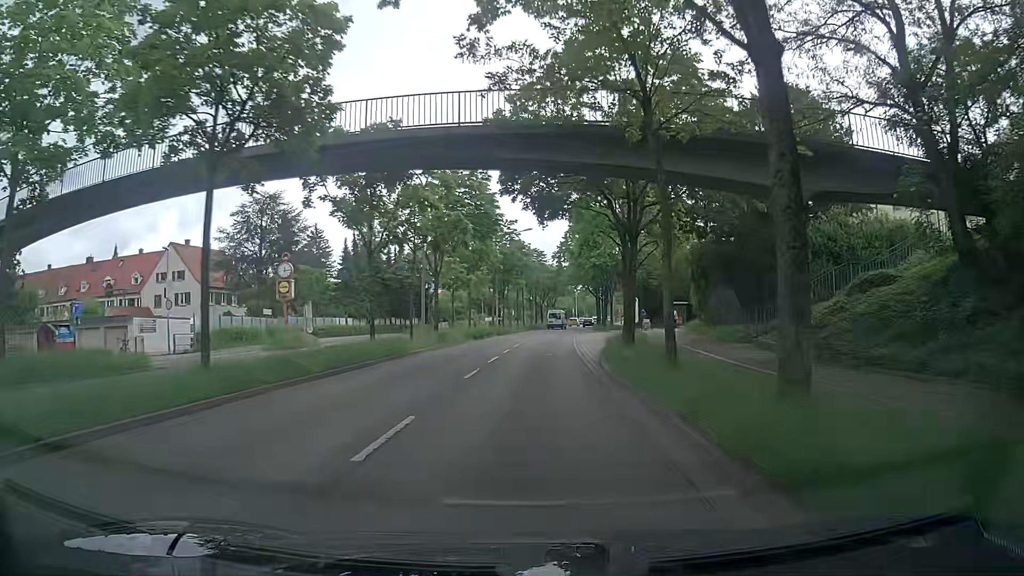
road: primary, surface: asphalt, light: Day
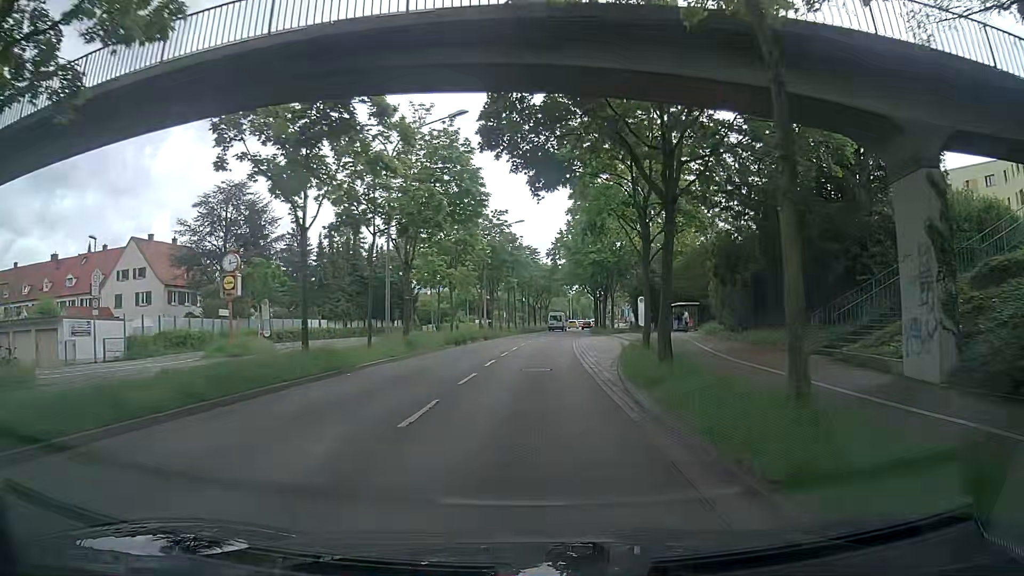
(0.0, +6.9) m; -1°
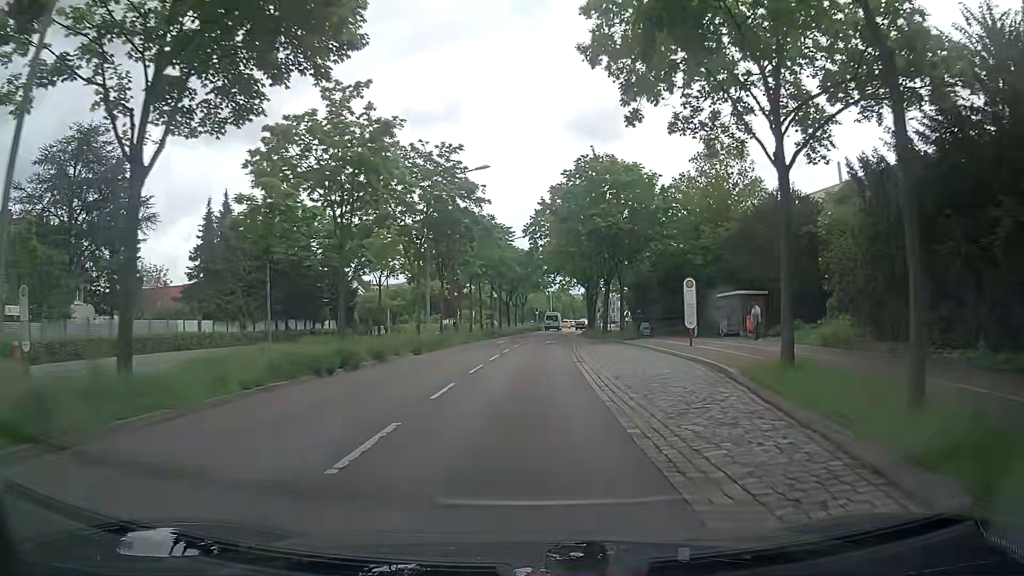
(+0.8, +20.7) m; +2°
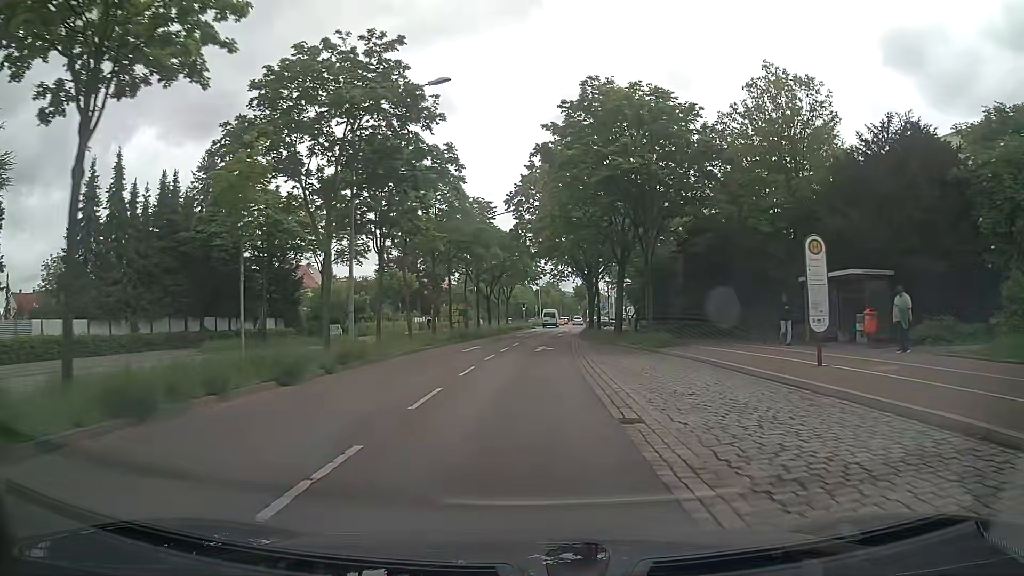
(+0.3, +13.8) m; +1°
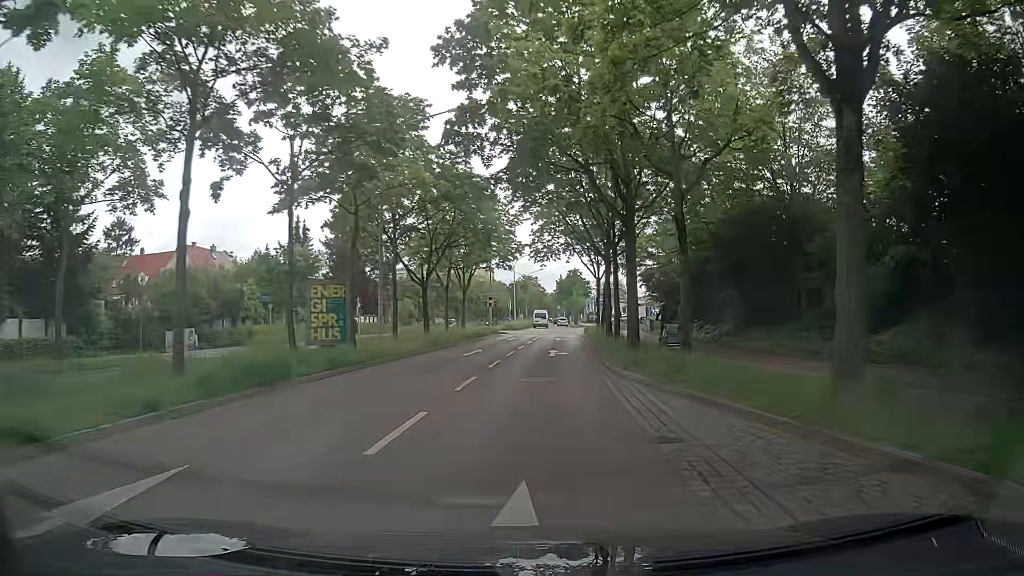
(+0.6, +27.3) m; +3°
